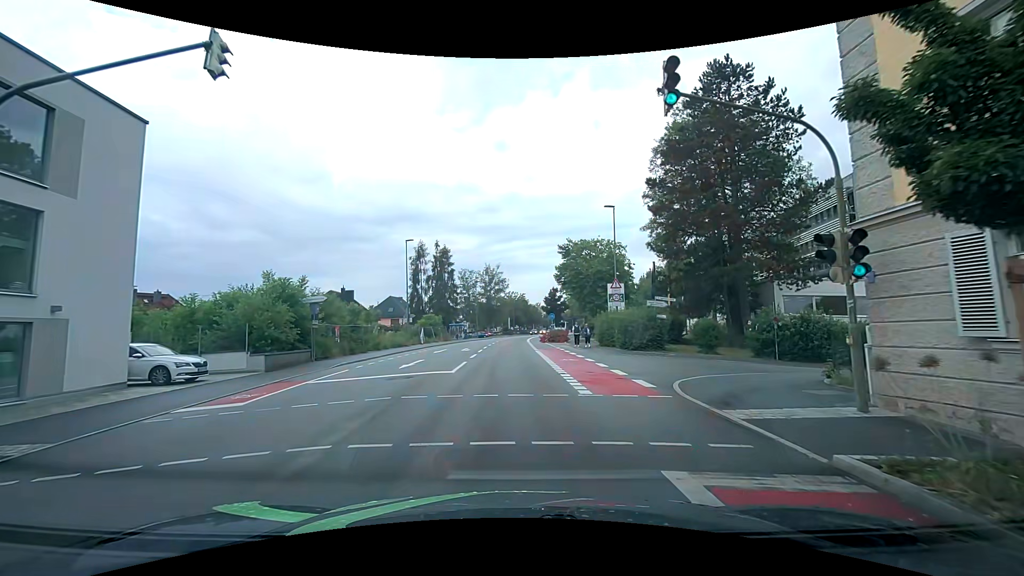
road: tertiary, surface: asphalt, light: Day
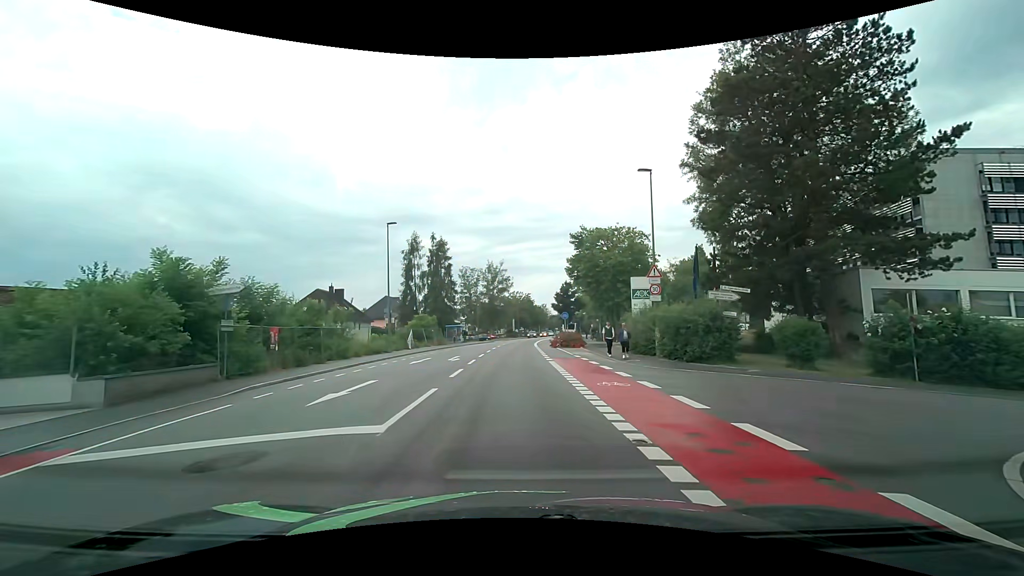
(-0.2, +8.8) m; -1°
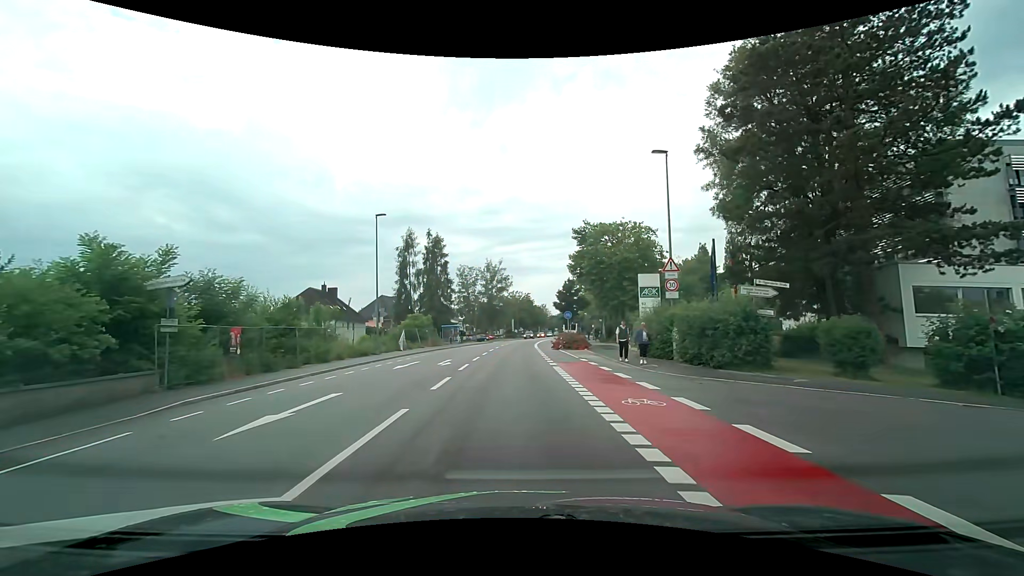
(0.0, +3.1) m; 0°
(0, +10) (0, +20) (-1, +30) (-1, +40) (0, +50) (0, +60) (+1, +70) (+3, +80) (+4, +90) (+5, +100) m
